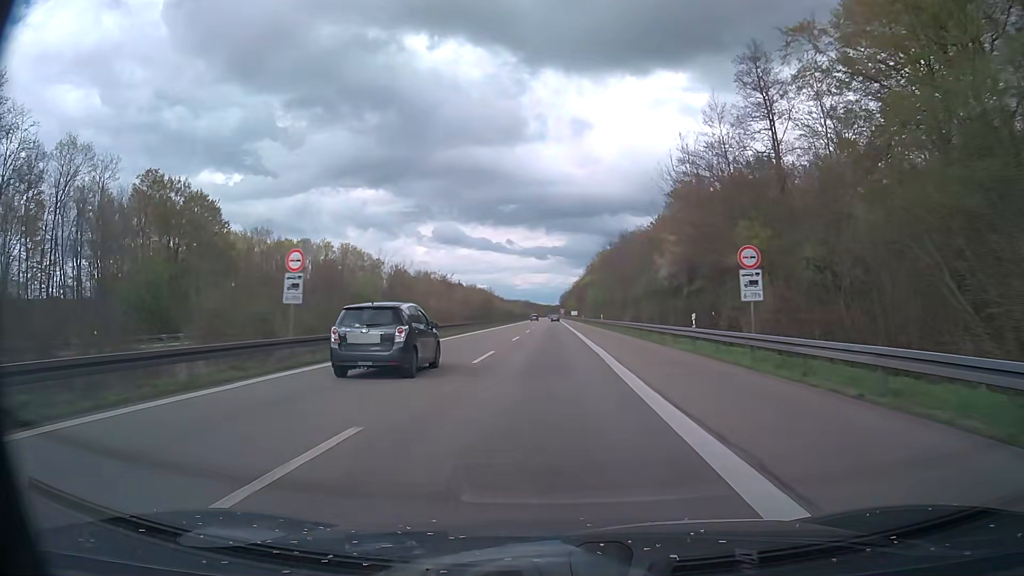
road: motorway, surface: asphalt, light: Day
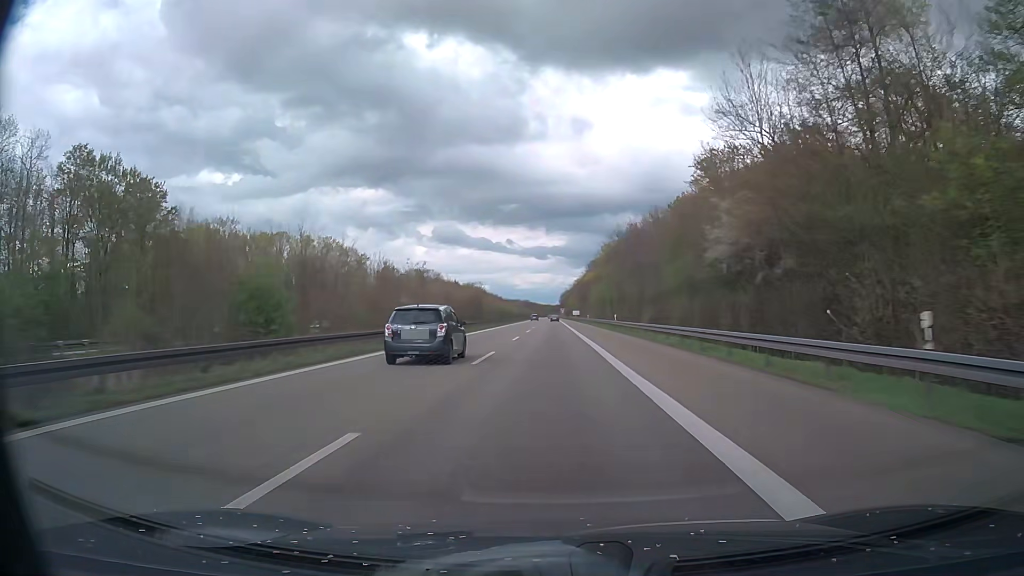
(0.0, +17.4) m; 0°
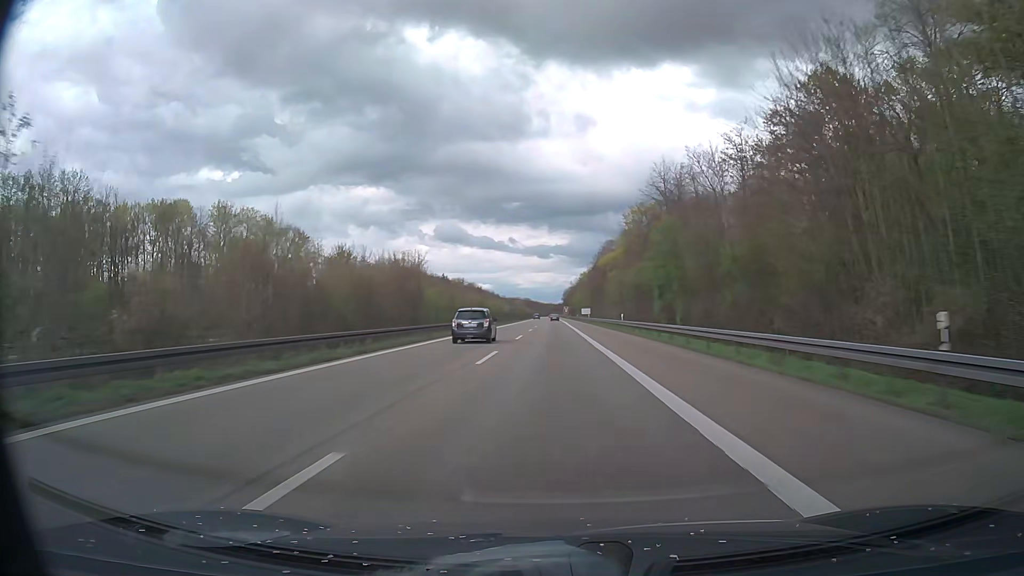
(0.0, +52.3) m; 0°
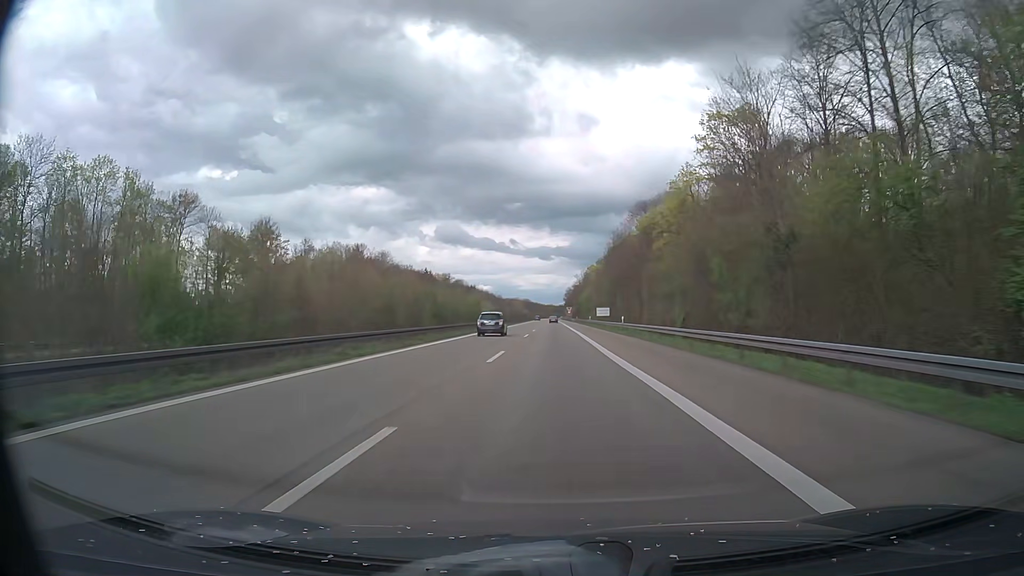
(-0.1, +52.3) m; 0°
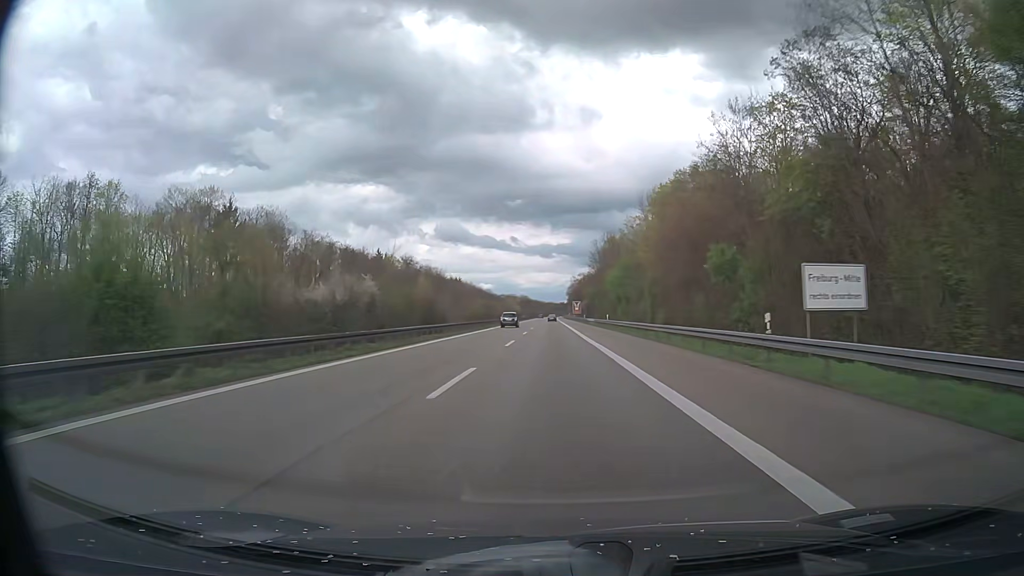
(-0.1, +87.3) m; 0°
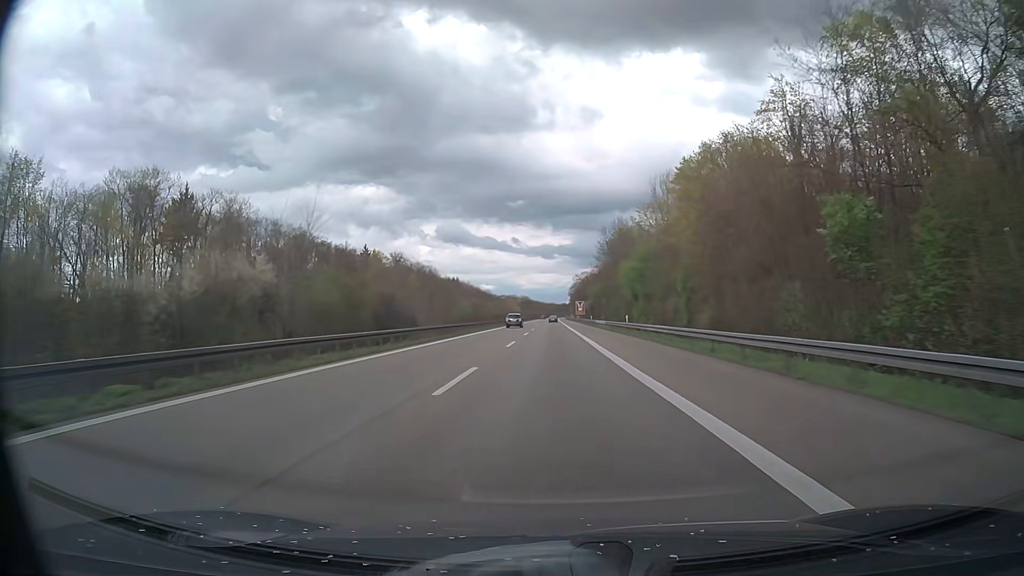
(0.0, +17.4) m; 0°
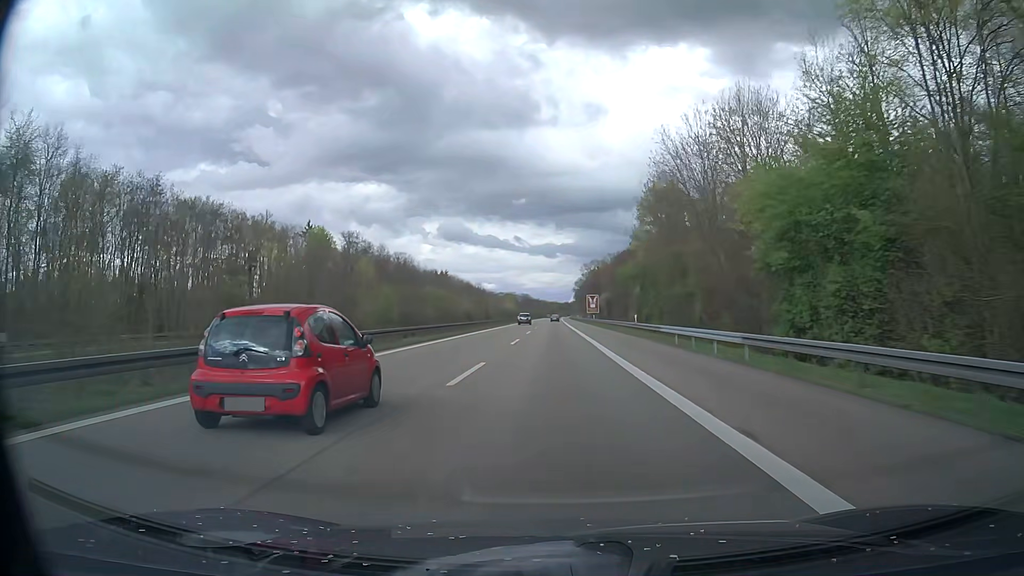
(-0.1, +52.3) m; 0°
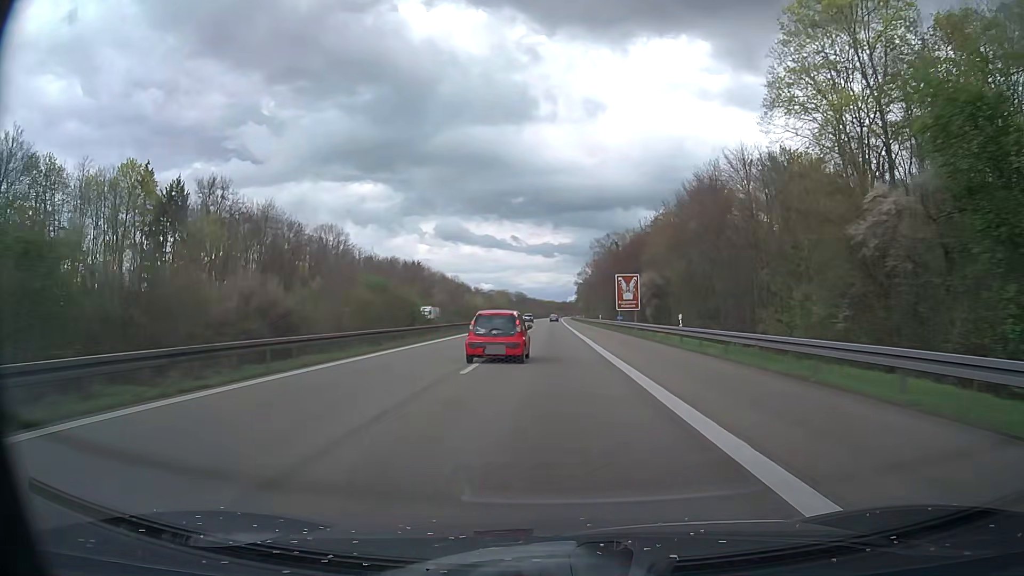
(+0.1, +69.8) m; 0°
(0, +10) (0, +20) (0, +30) (0, +40) (0, +50) (0, +60) (0, +70) (0, +80) (0, +90) (0, +100) m
